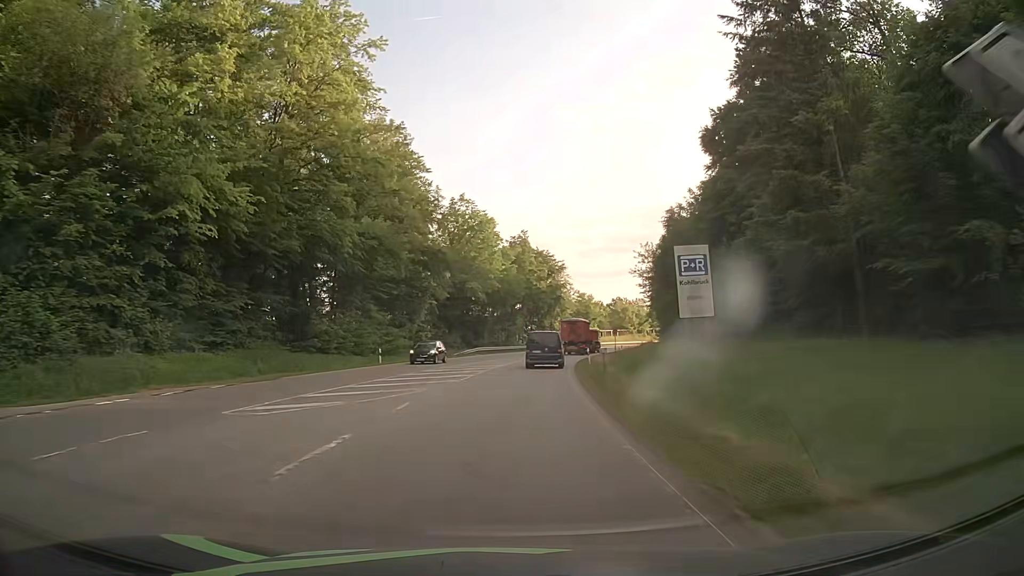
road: secondary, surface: asphalt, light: Day
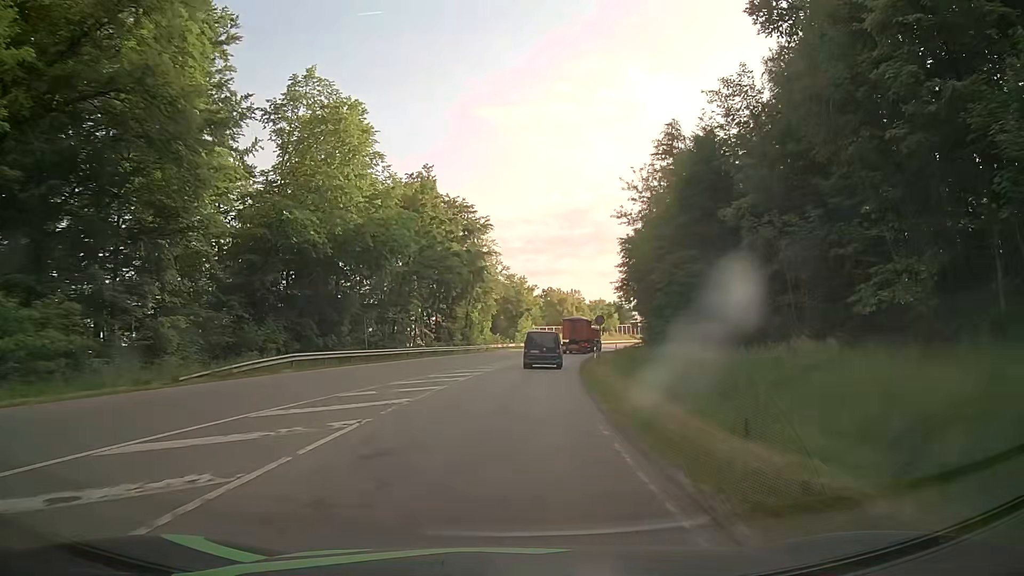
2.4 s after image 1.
(+2.5, +41.8) m; +7°
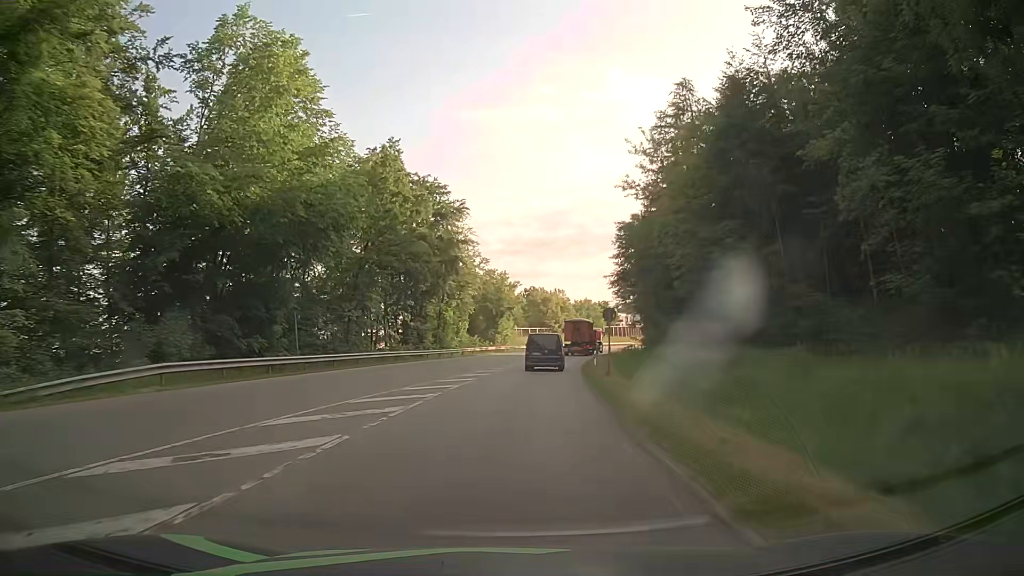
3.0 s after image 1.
(+0.1, +10.5) m; +2°
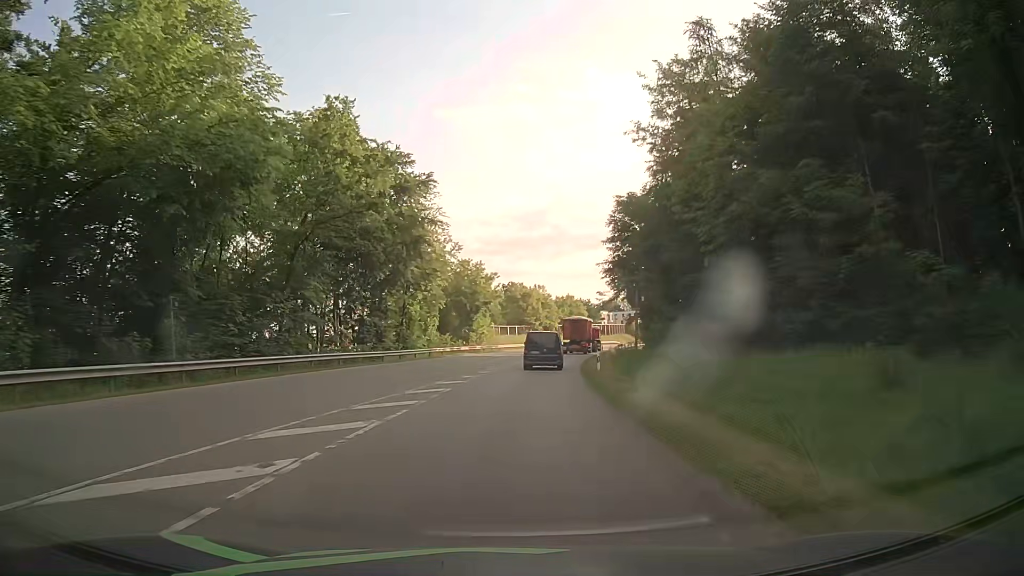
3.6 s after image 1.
(+0.2, +10.5) m; +2°
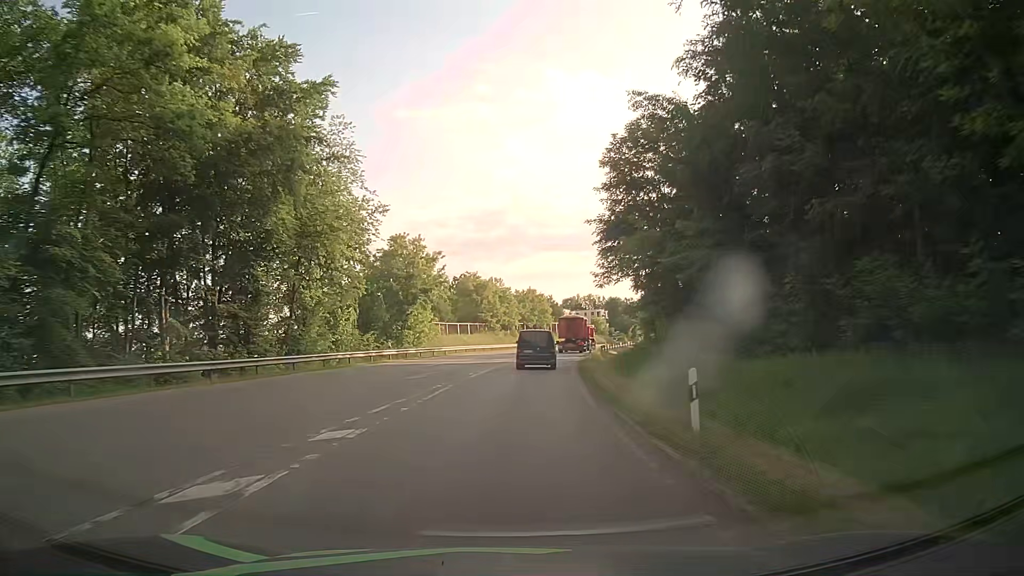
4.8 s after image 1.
(+0.6, +20.9) m; +3°
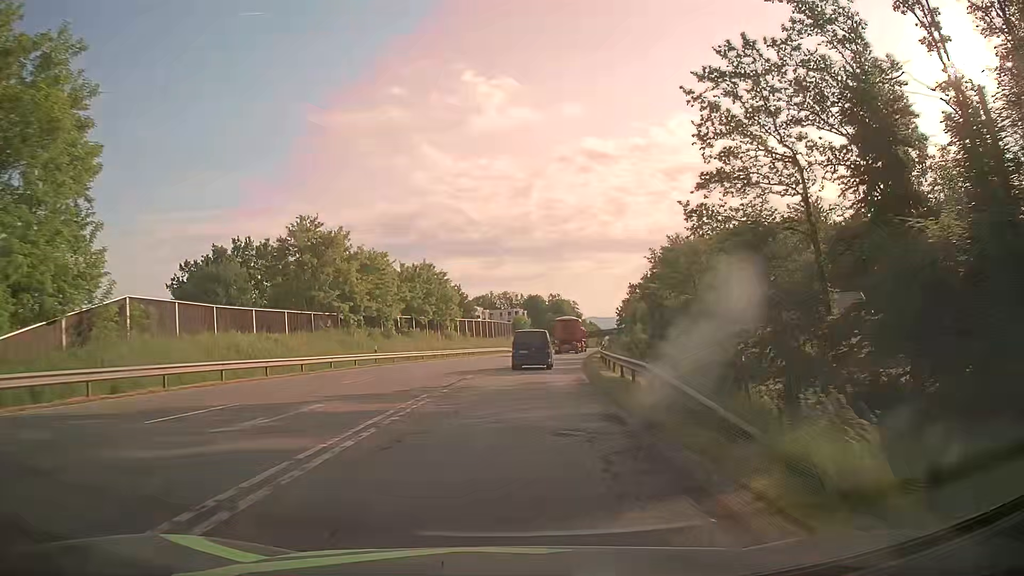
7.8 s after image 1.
(+3.4, +49.7) m; +8°
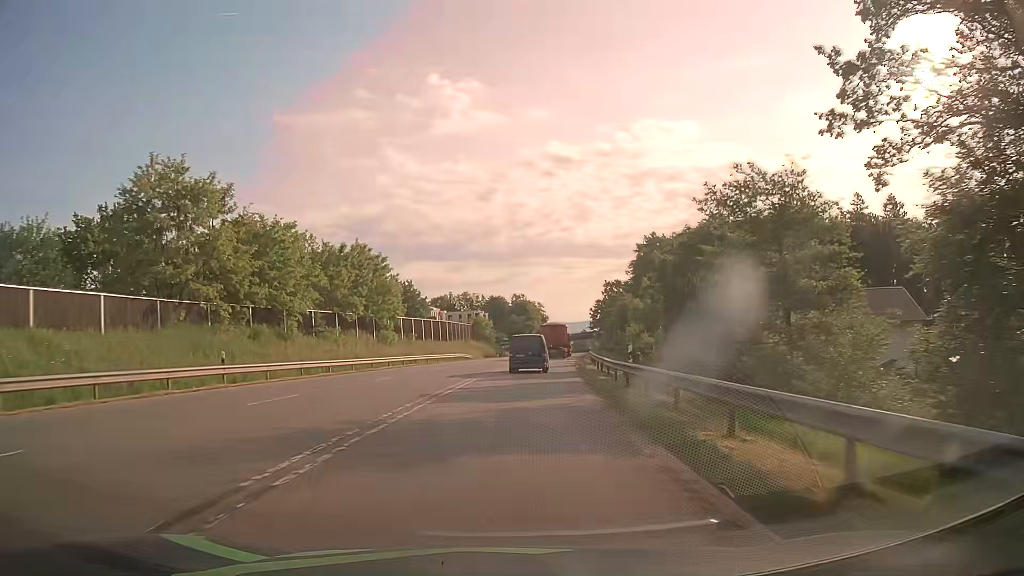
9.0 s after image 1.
(+0.5, +18.9) m; +3°
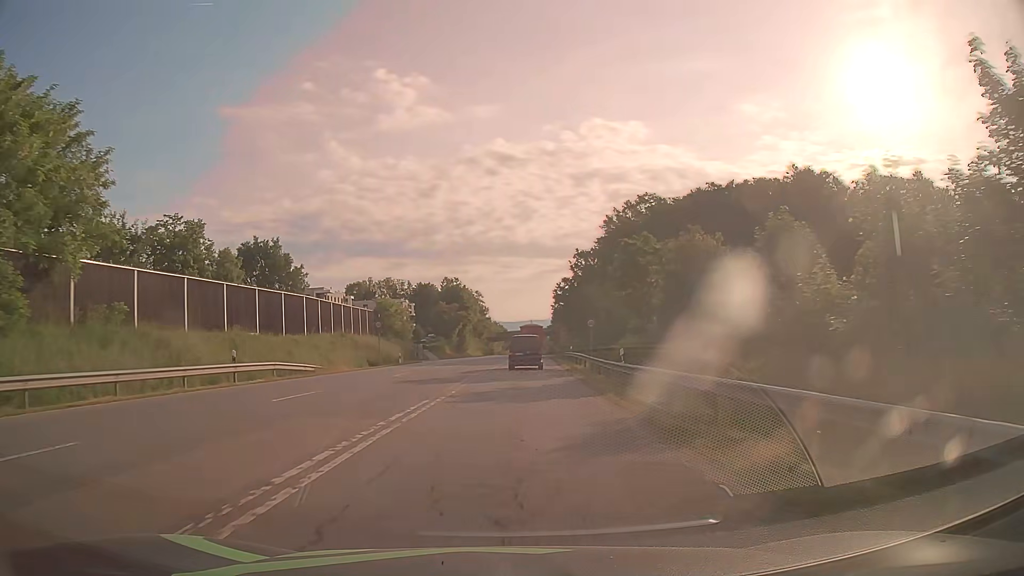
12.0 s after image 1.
(+2.0, +46.5) m; +5°
(0, +10) (0, +20) (+1, +30) (+1, +40) (+1, +50) (+2, +60) (+2, +70) (+3, +80) (+3, +90) (+4, +100) m
